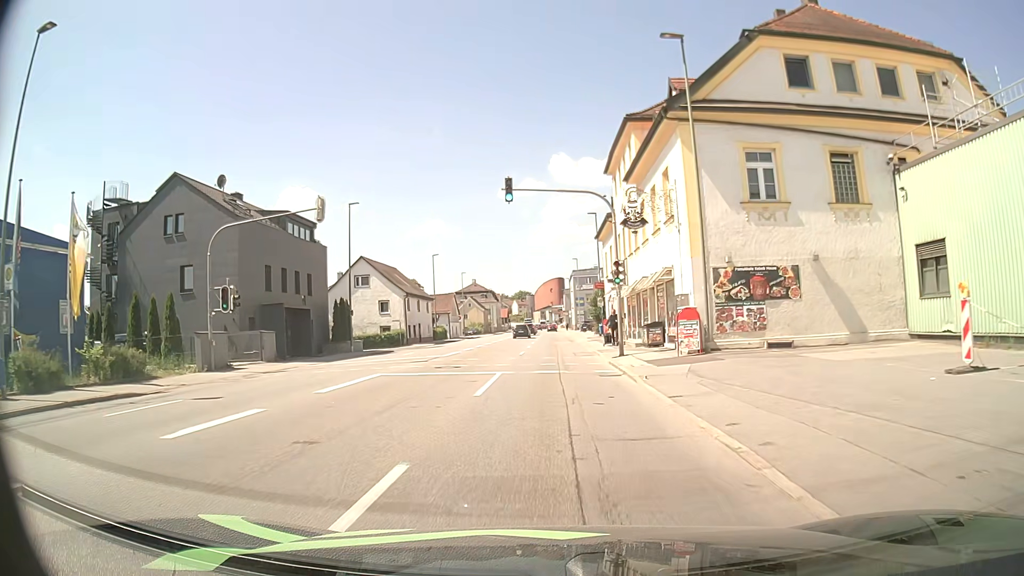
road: tertiary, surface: asphalt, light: Day
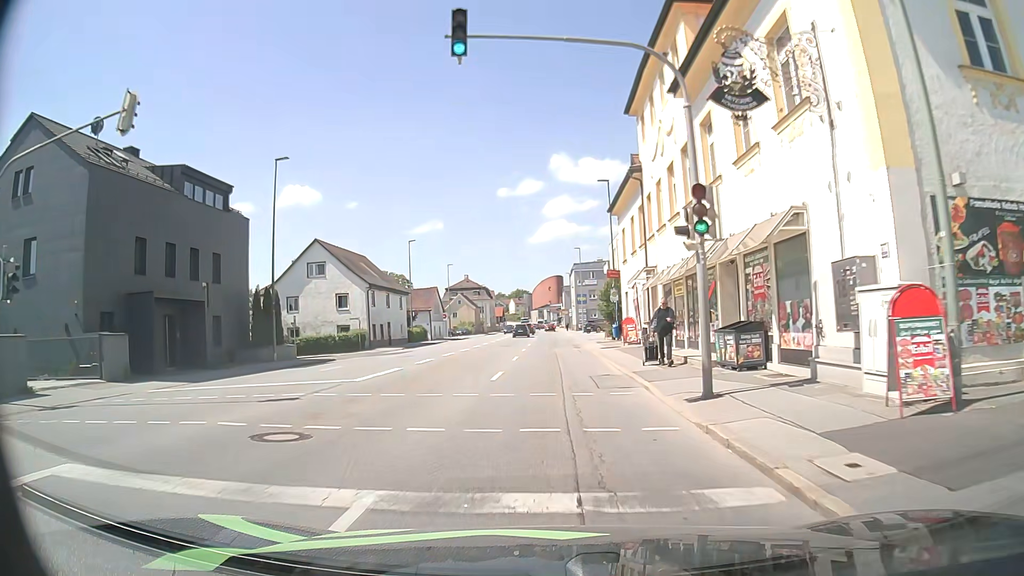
(0.0, +13.2) m; 0°
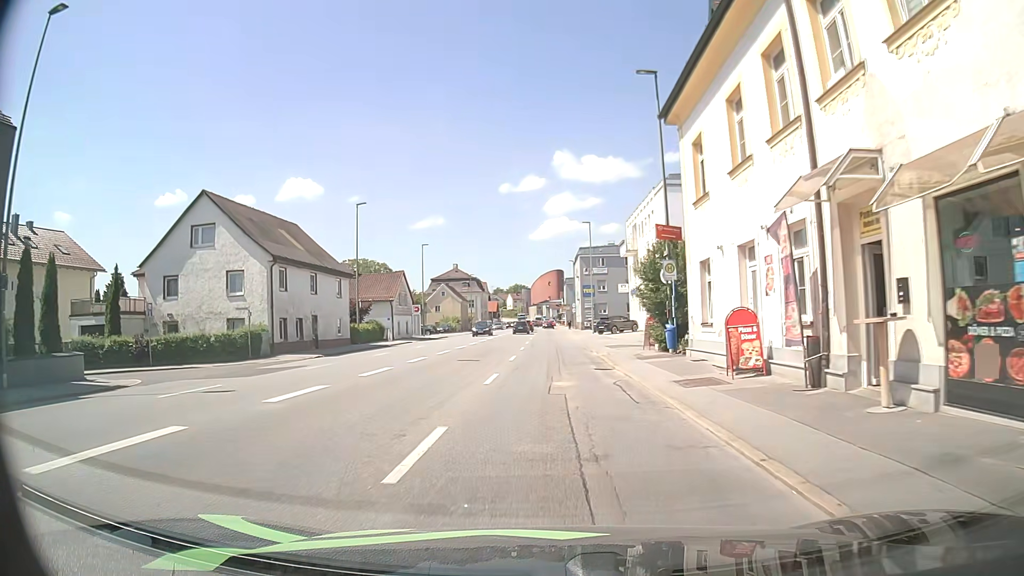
(-0.1, +19.4) m; 0°
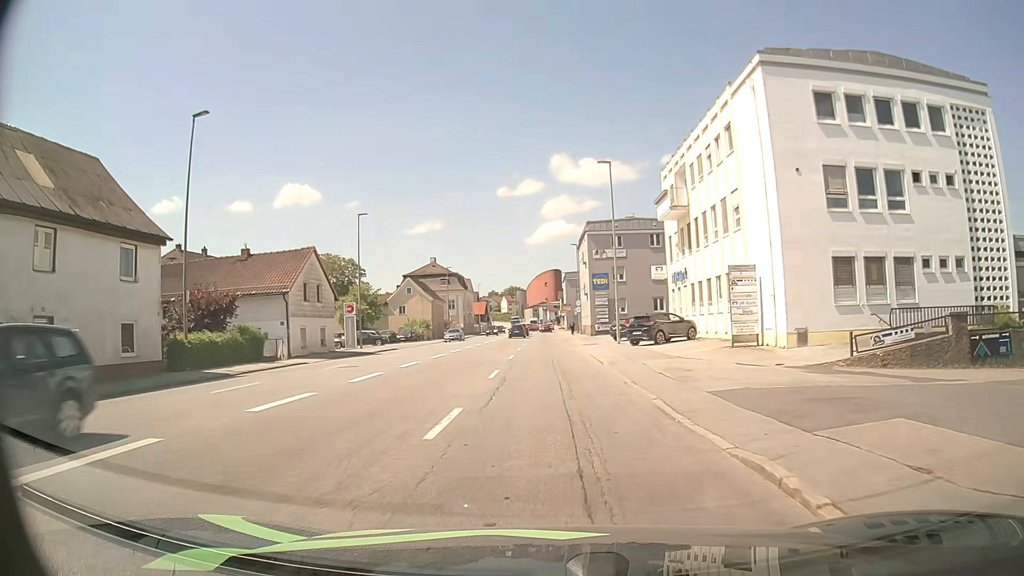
(+0.1, +24.4) m; 0°
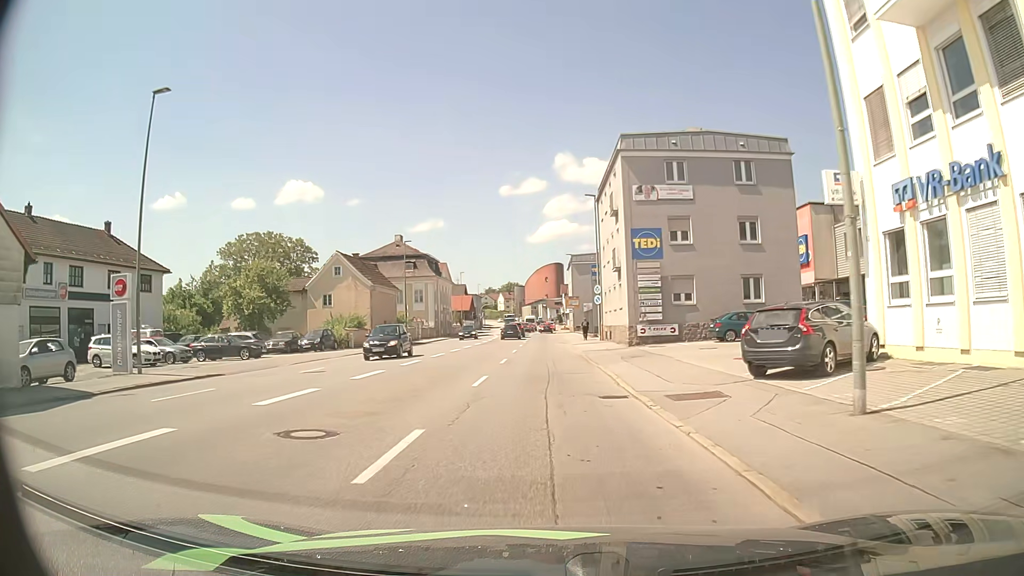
(+0.1, +29.4) m; 0°
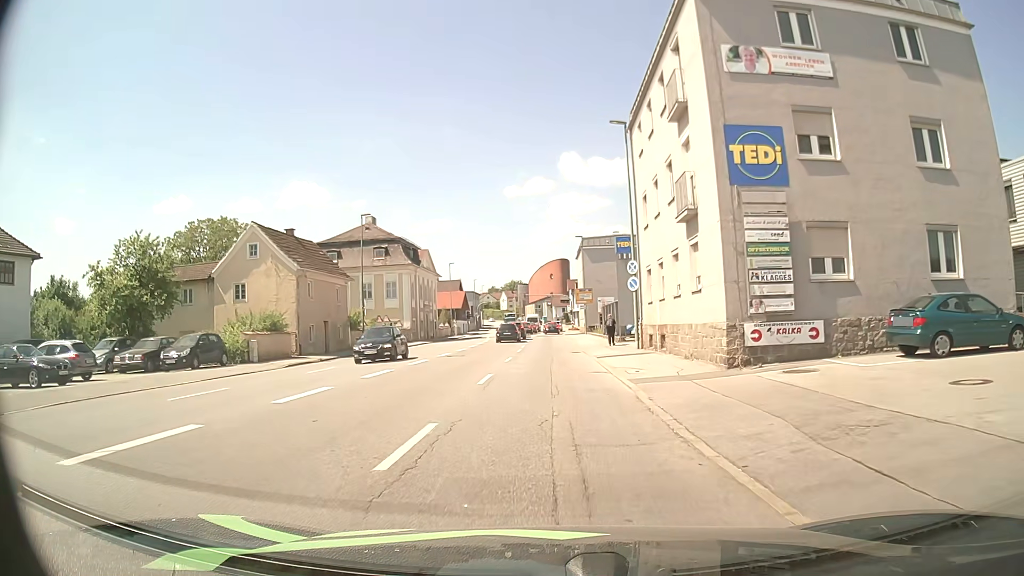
(-0.1, +17.6) m; -1°
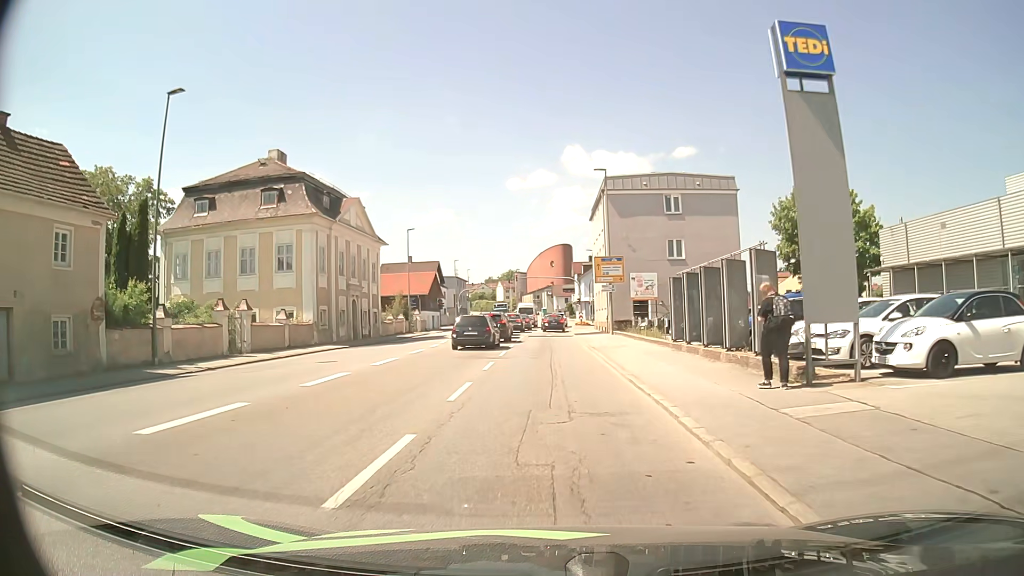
(+0.2, +28.5) m; 0°
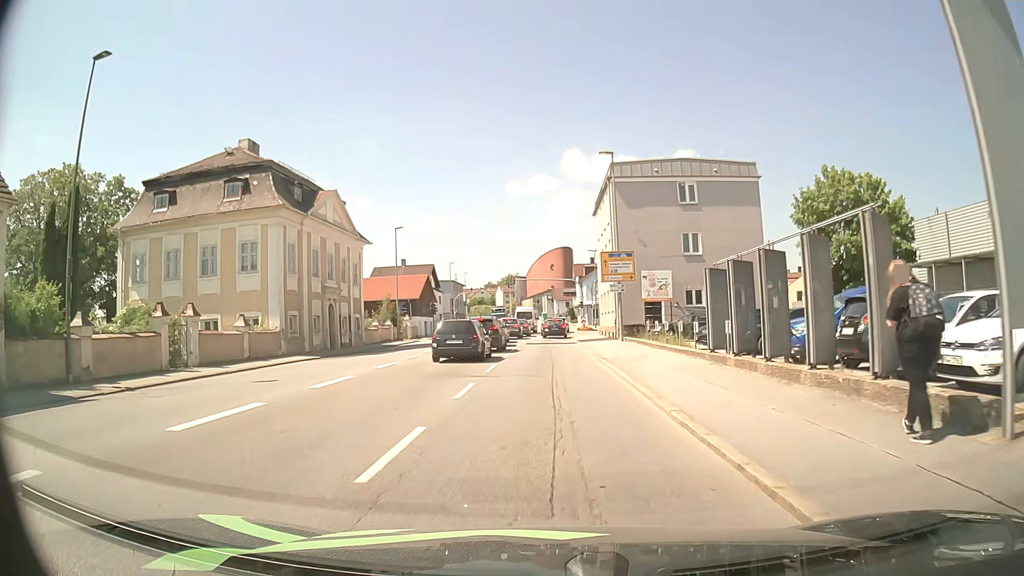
(0.0, +5.2) m; 0°
(0, +10) (0, +20) (0, +30) (0, +40) (+1, +50) (+1, +60) (+1, +70) (+2, +80) (+2, +90) (+2, +100) m
